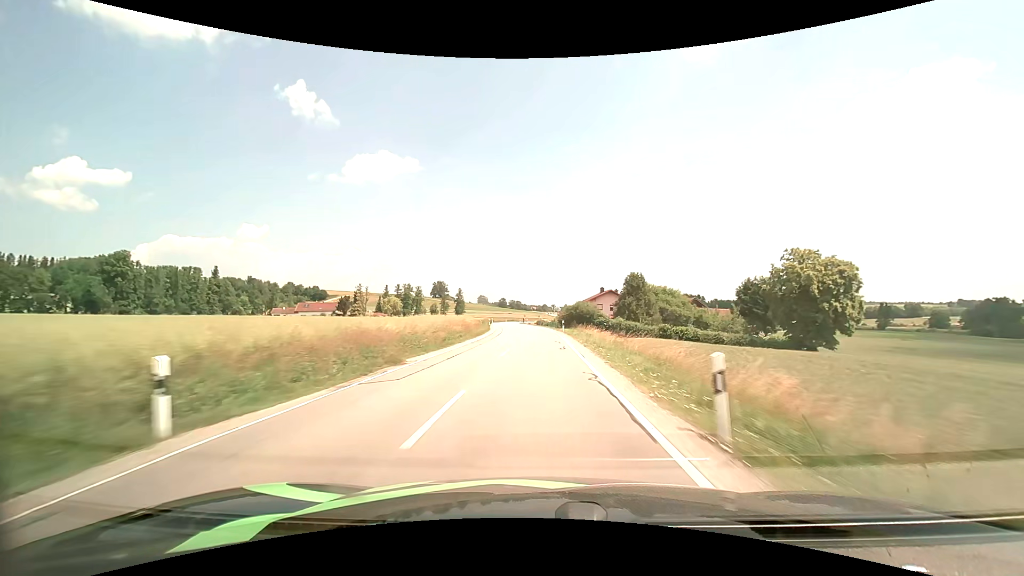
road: secondary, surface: asphalt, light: Day
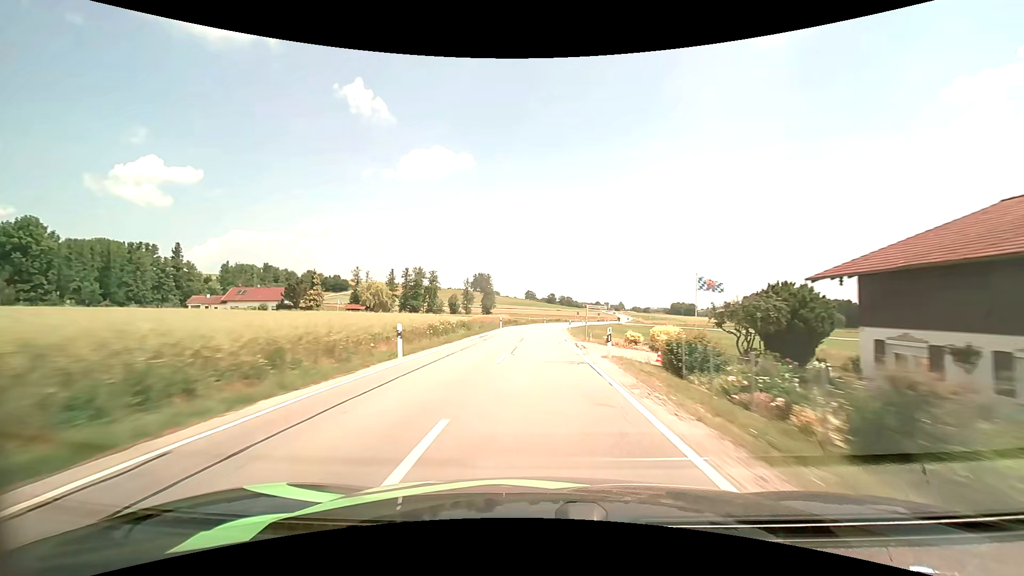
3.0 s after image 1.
(-2.5, +74.9) m; -6°
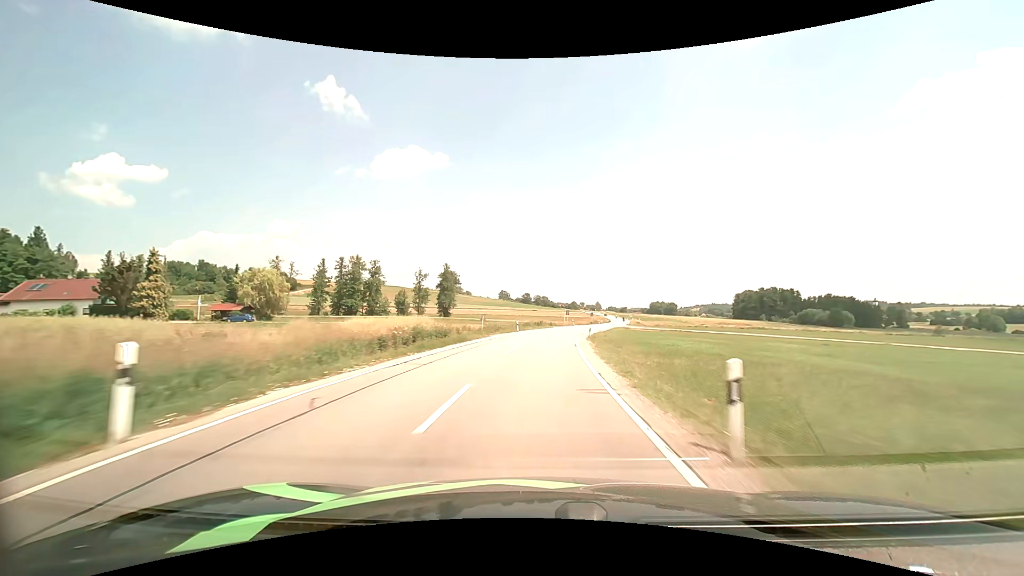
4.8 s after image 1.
(+0.6, +44.0) m; +3°
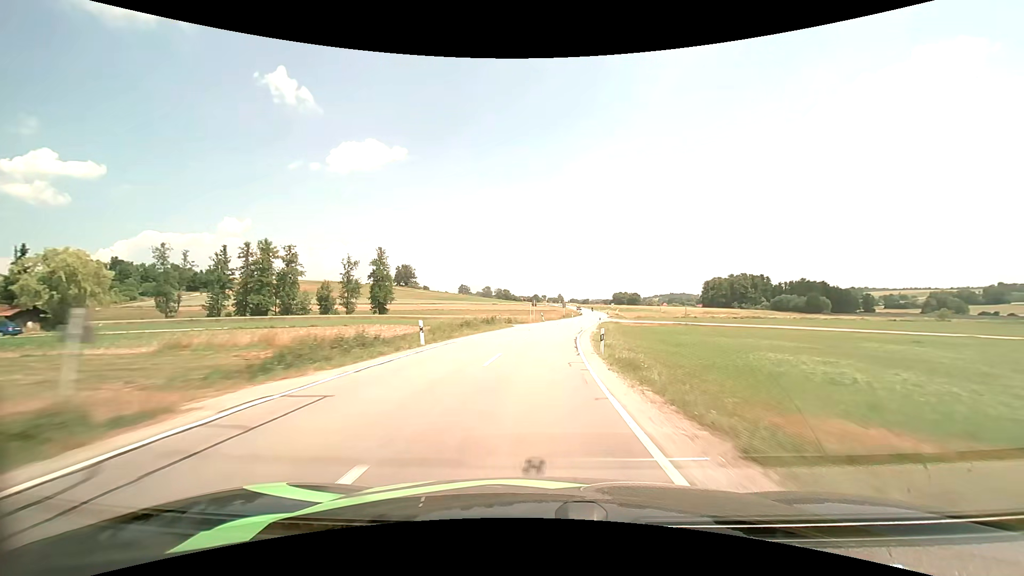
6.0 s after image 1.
(+1.1, +28.9) m; +4°
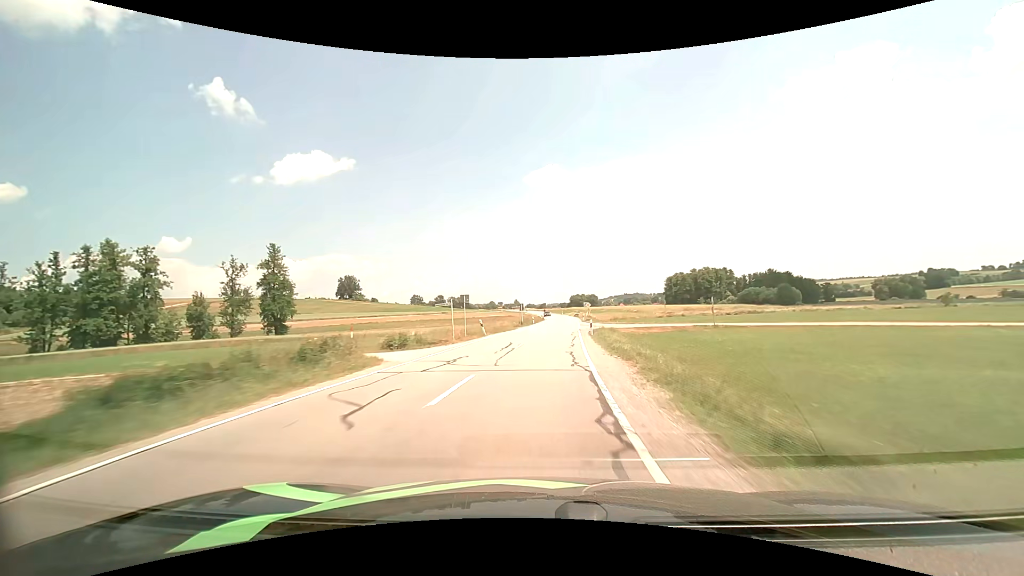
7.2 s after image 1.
(+1.3, +29.0) m; +5°
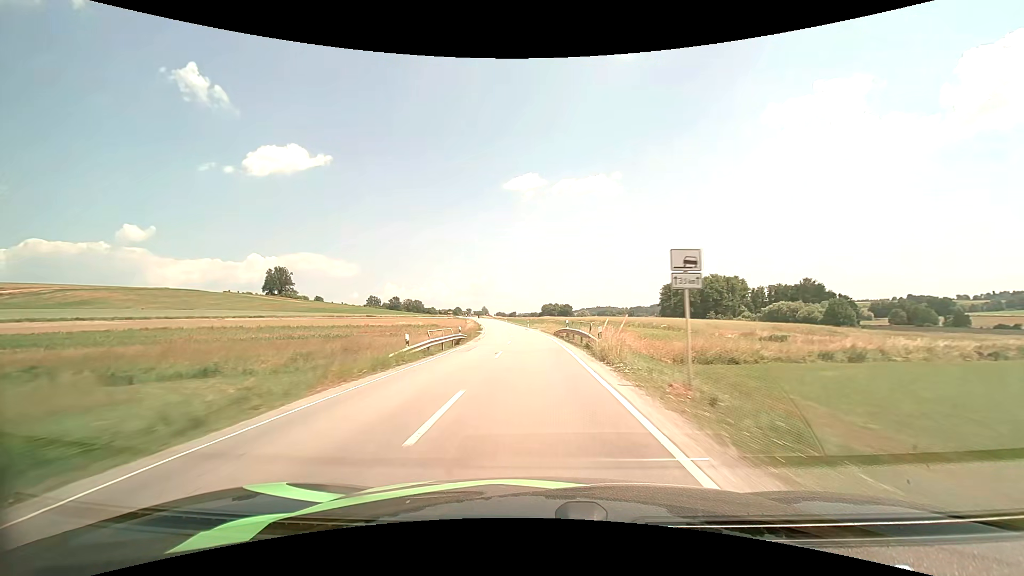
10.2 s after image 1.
(+4.4, +73.5) m; +3°
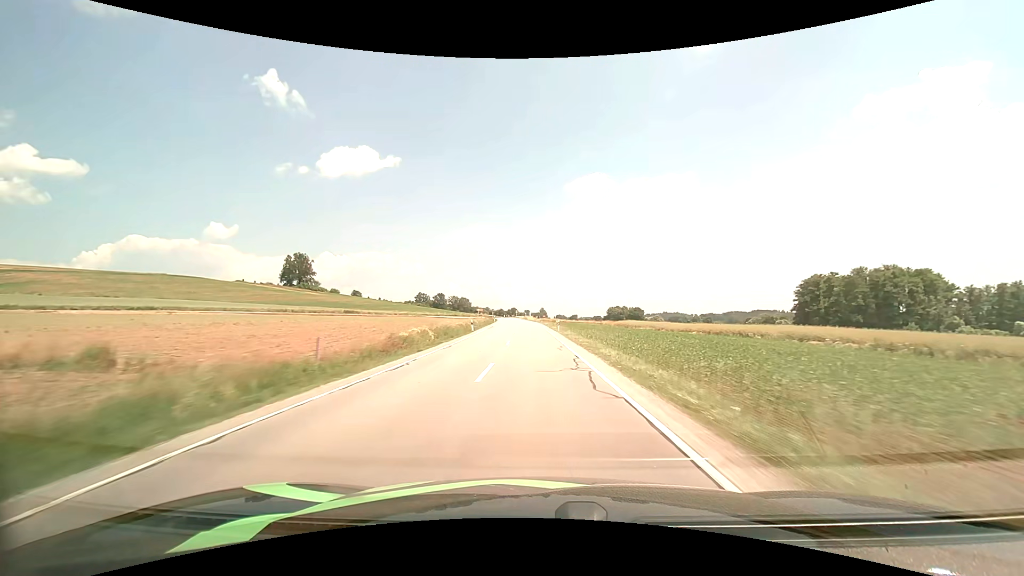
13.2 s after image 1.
(-4.3, +78.9) m; -7°
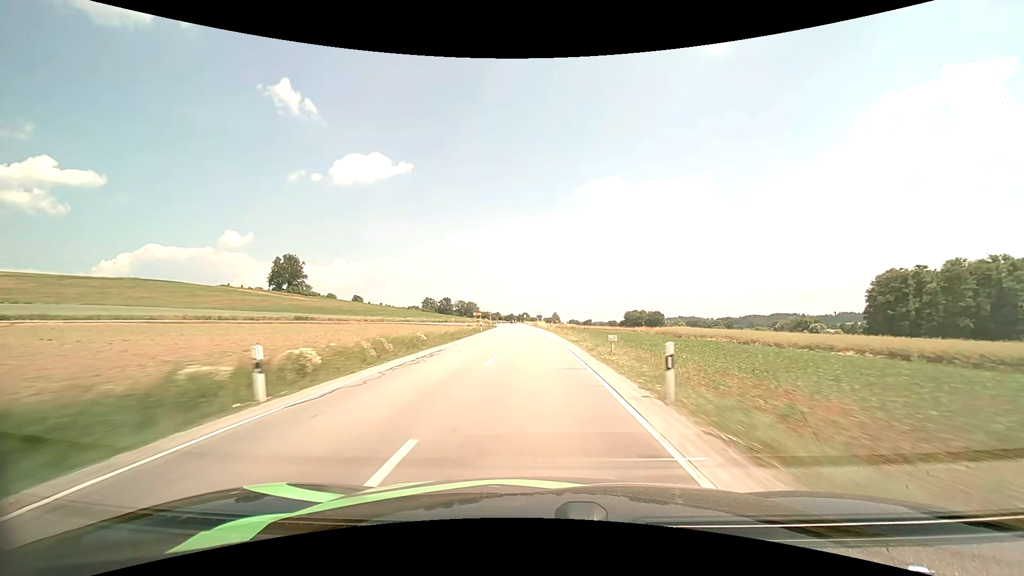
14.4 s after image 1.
(-0.5, +32.9) m; -1°
(0, +10) (0, +20) (-1, +30) (-1, +40) (-1, +50) (-2, +60) (-2, +70) (-3, +80) (-4, +90) (-4, +100) m
